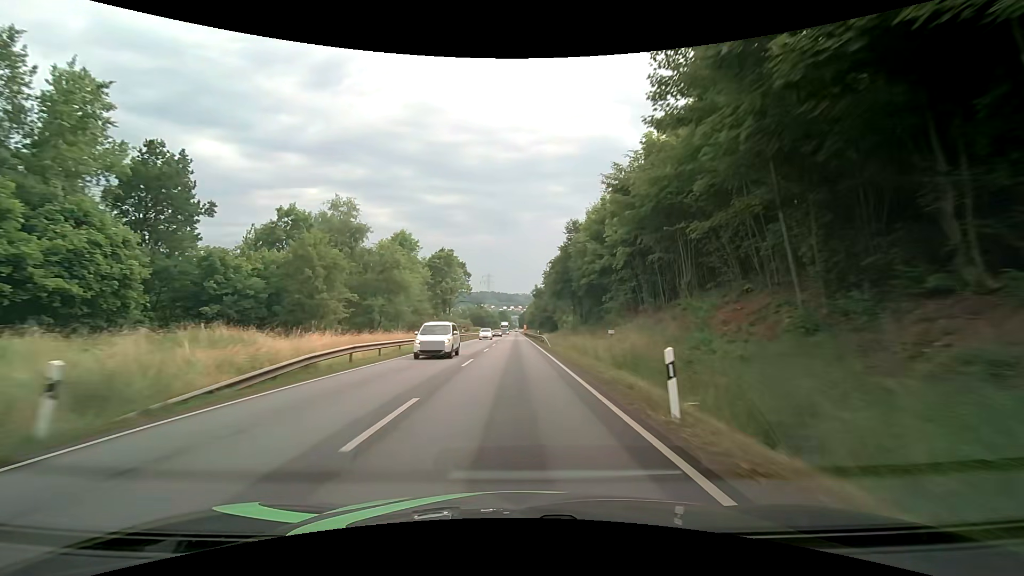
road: primary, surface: asphalt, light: Day
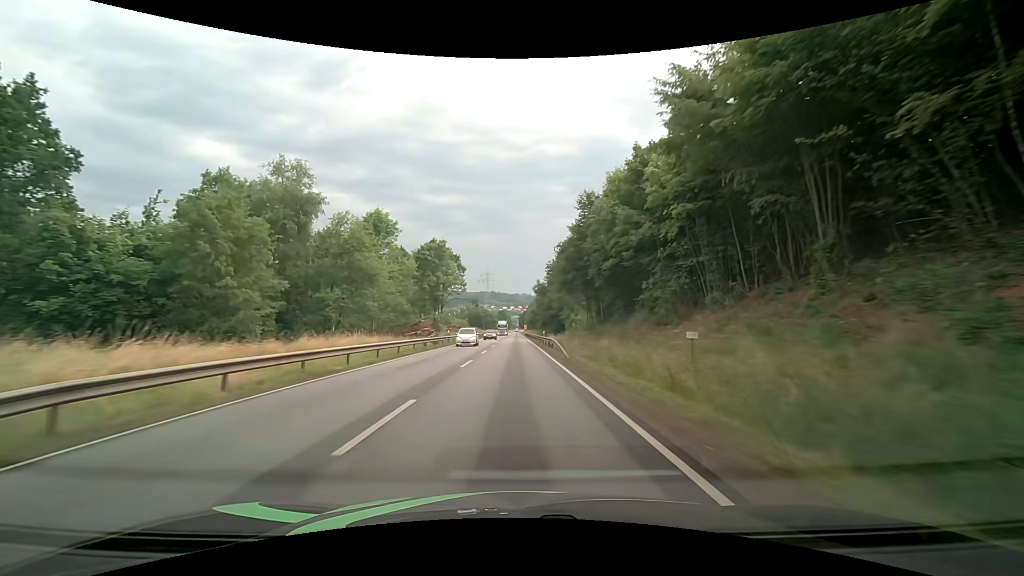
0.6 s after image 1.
(0.0, +12.3) m; 0°
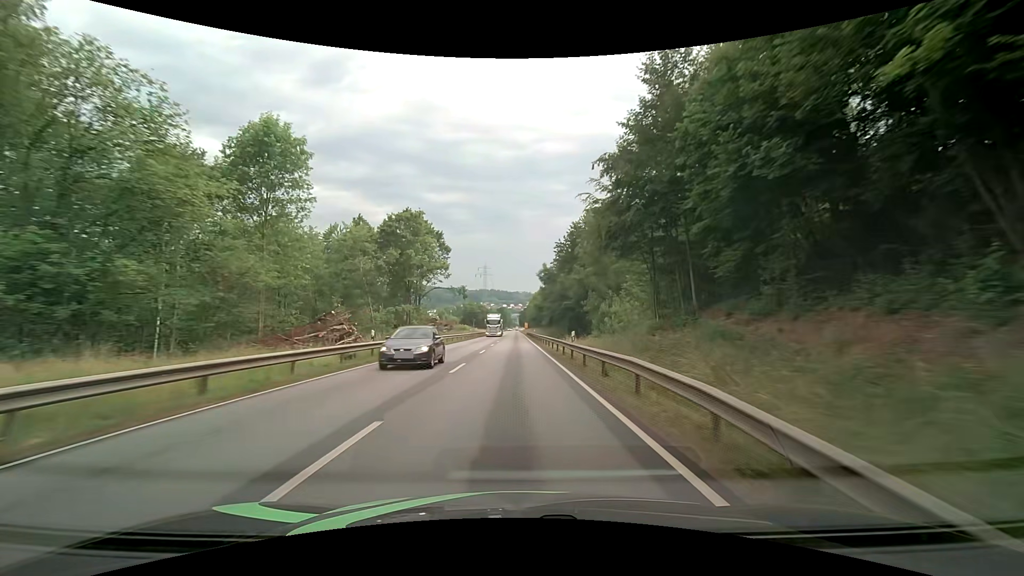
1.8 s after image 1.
(0.0, +24.8) m; 0°
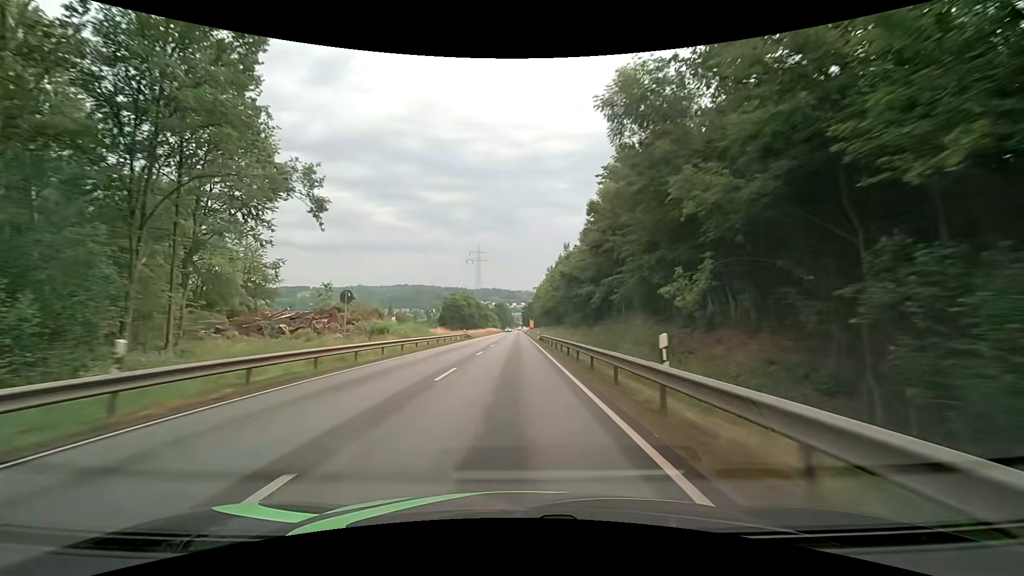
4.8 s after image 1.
(+0.1, +62.5) m; 0°
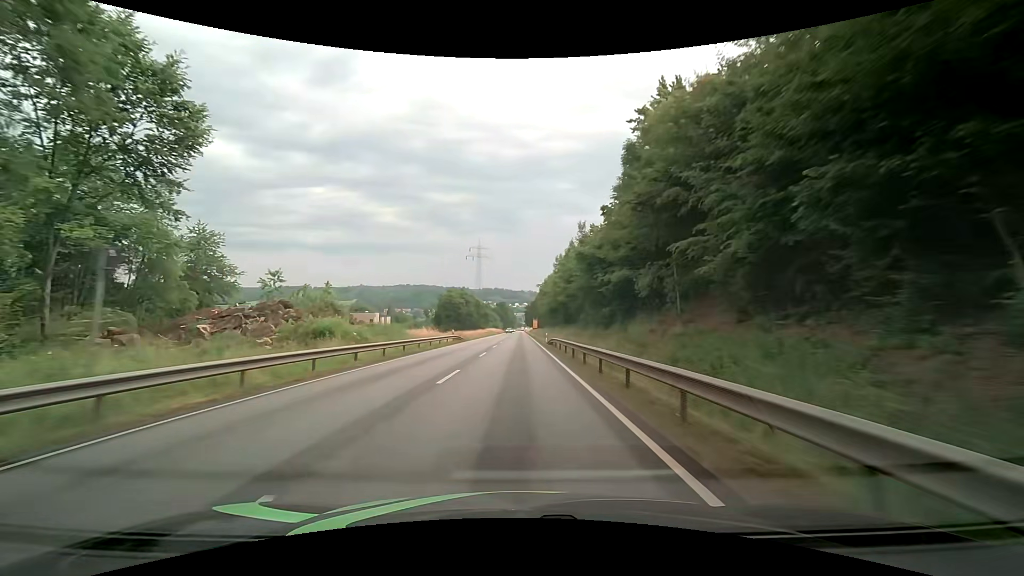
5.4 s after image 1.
(0.0, +12.6) m; 0°
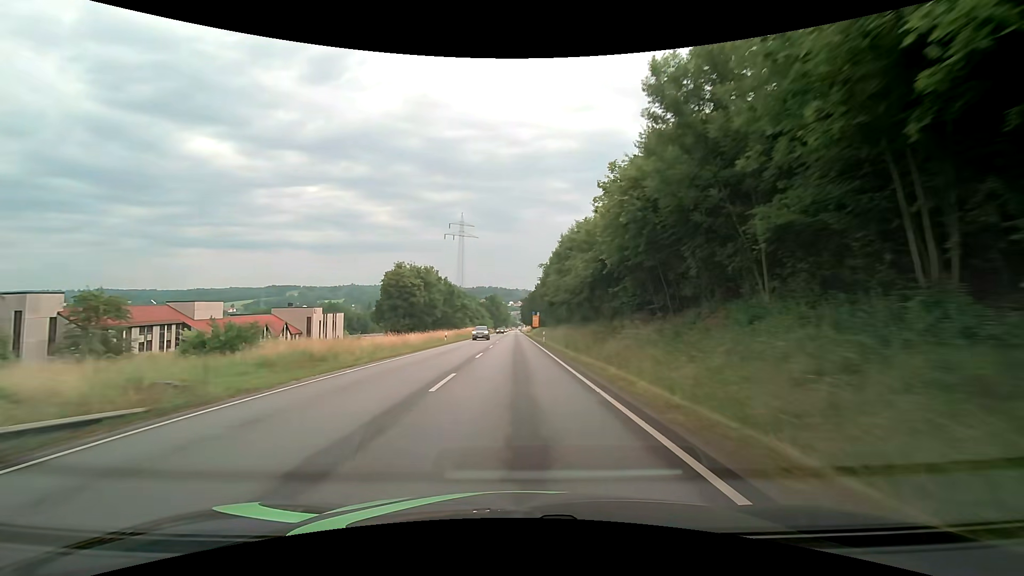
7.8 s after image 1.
(+0.1, +49.8) m; +1°
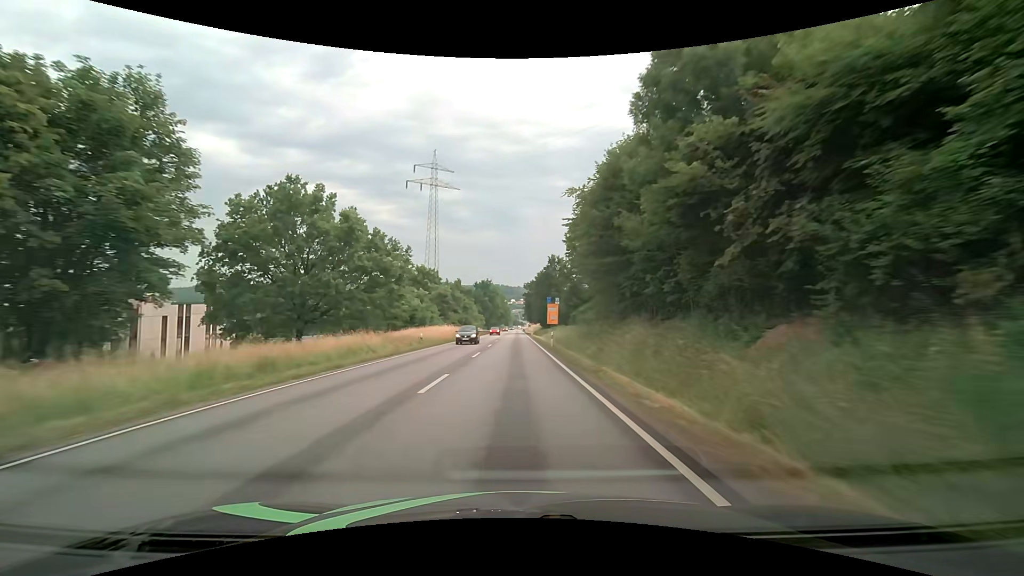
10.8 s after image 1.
(-0.2, +60.5) m; 0°
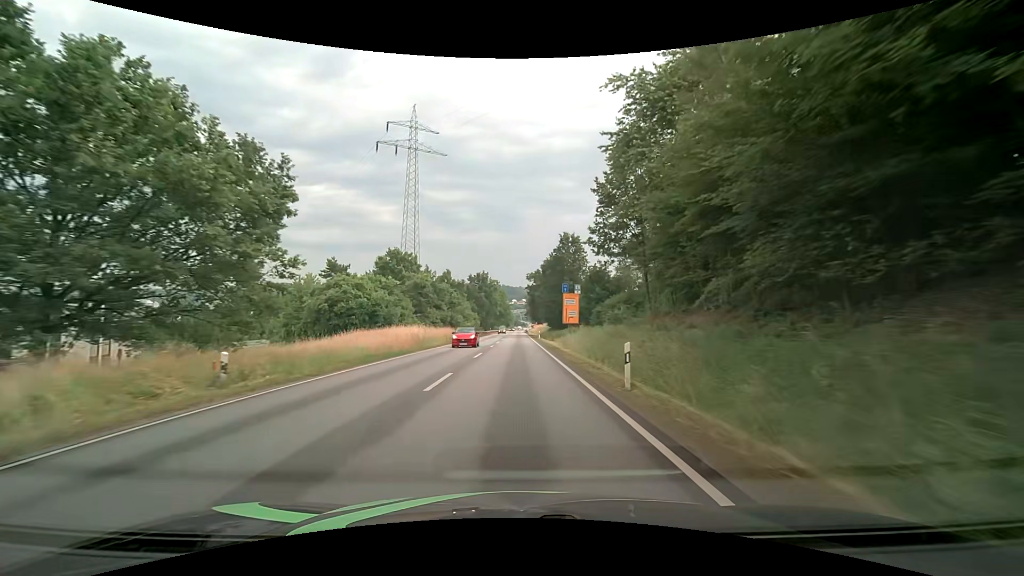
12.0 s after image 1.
(0.0, +23.7) m; -1°
(0, +10) (0, +20) (0, +30) (0, +40) (0, +50) (0, +60) (+1, +70) (+1, +80) (+1, +90) (+1, +100) m
